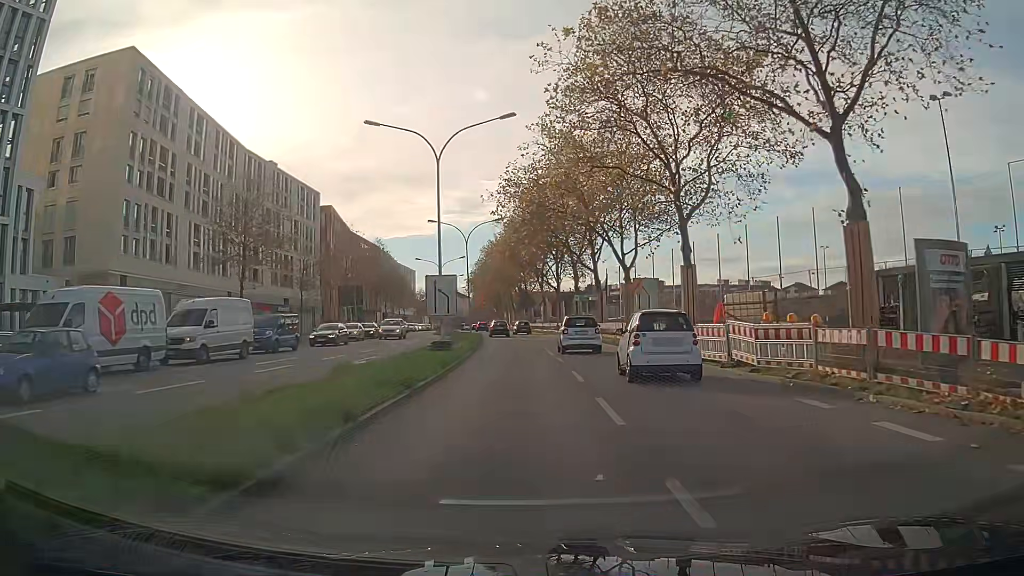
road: secondary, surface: asphalt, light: Day
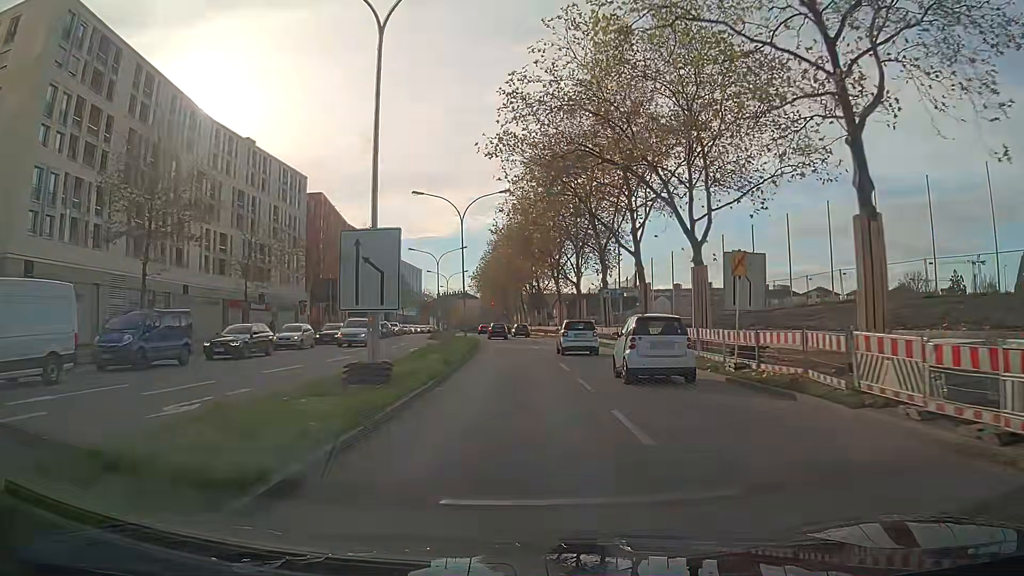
(-0.1, +13.7) m; -1°
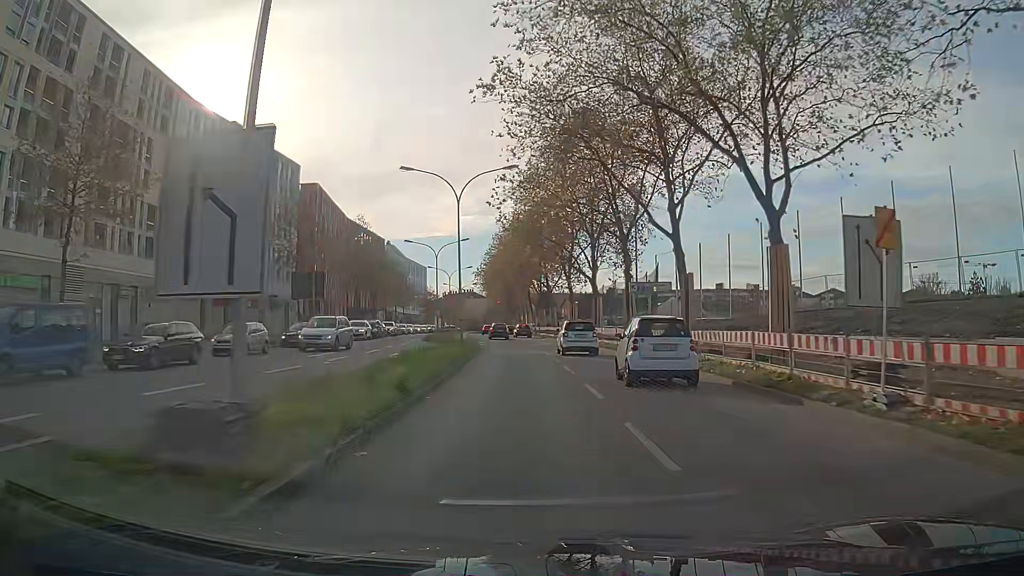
(0.0, +7.1) m; -1°
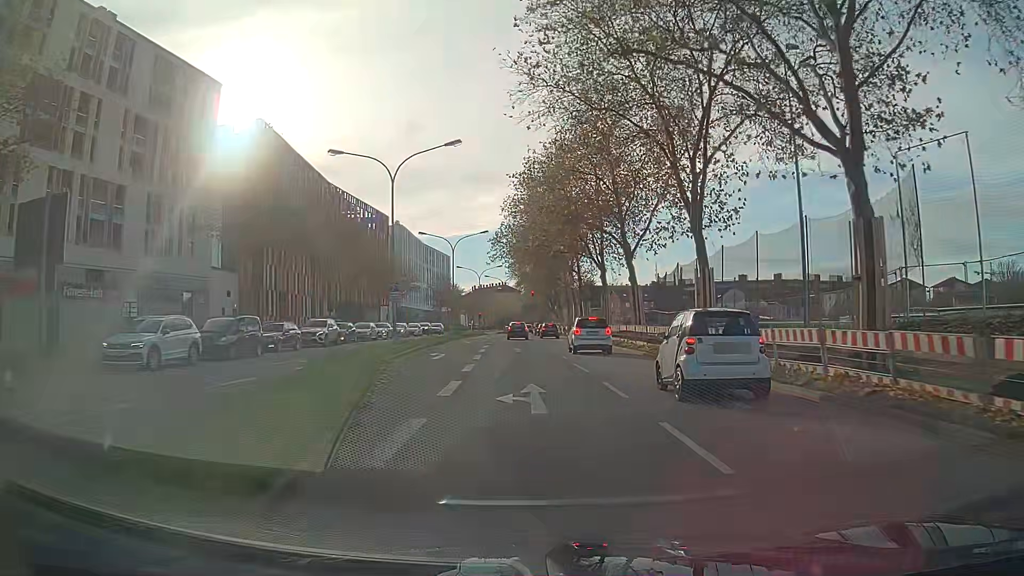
(-1.2, +36.6) m; -3°
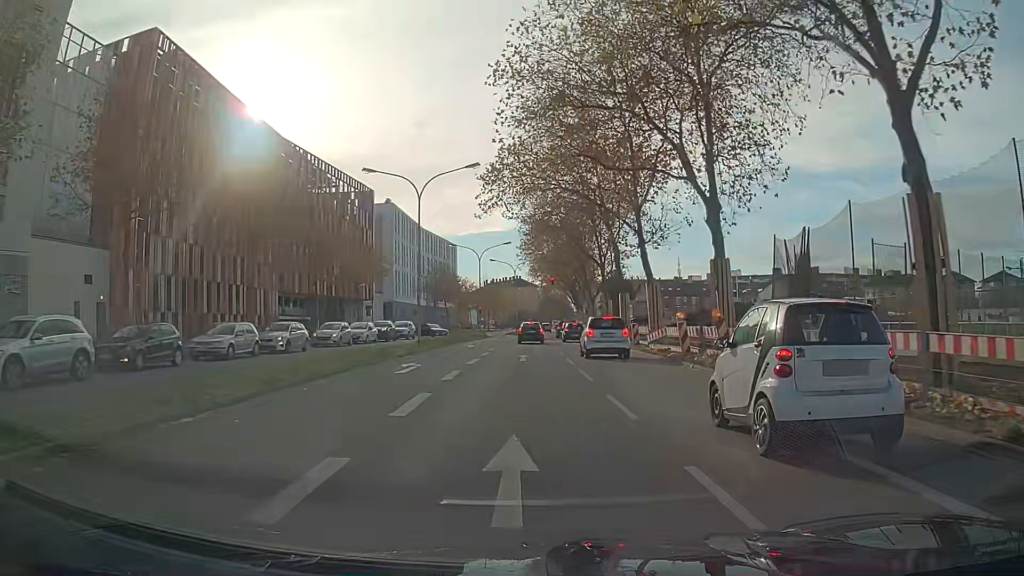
(-0.3, +26.7) m; -1°
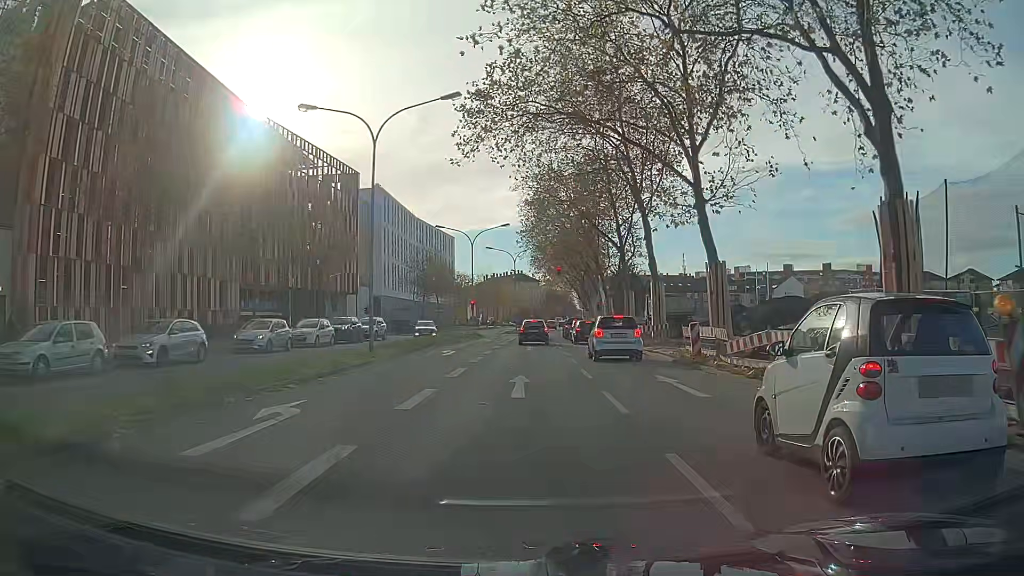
(+0.2, +11.3) m; +1°
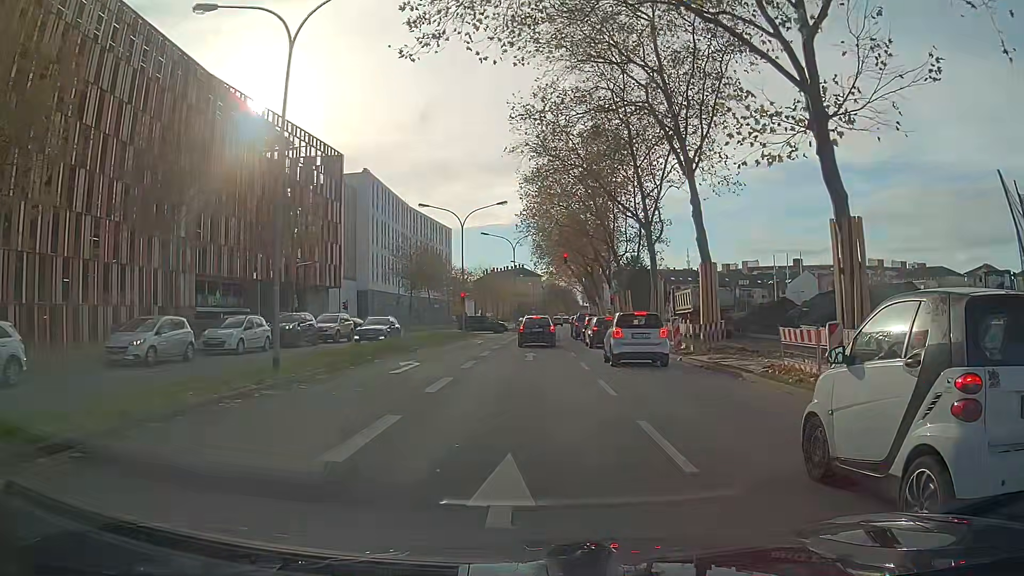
(-0.1, +9.7) m; -1°
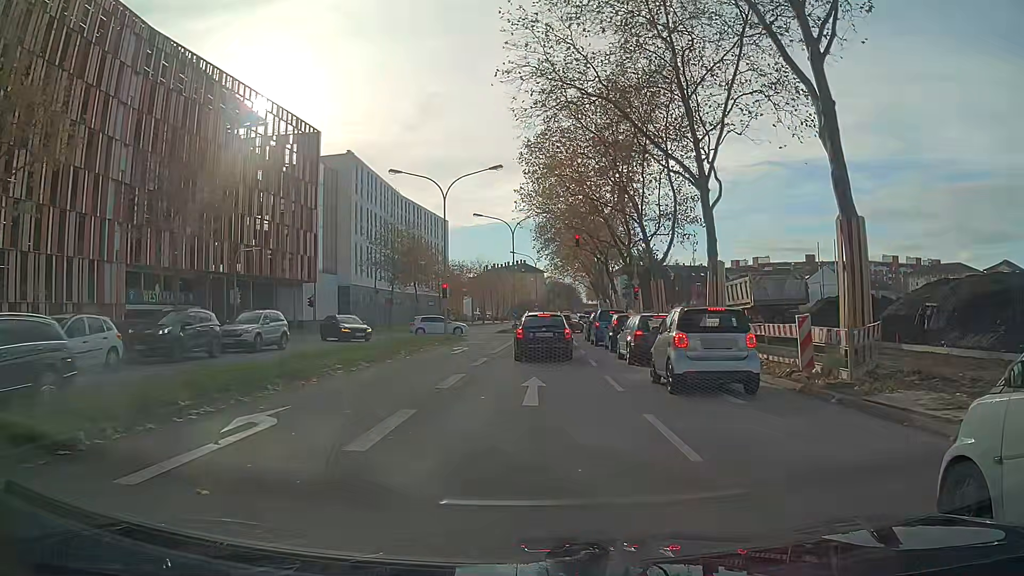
(-0.1, +11.4) m; 0°
